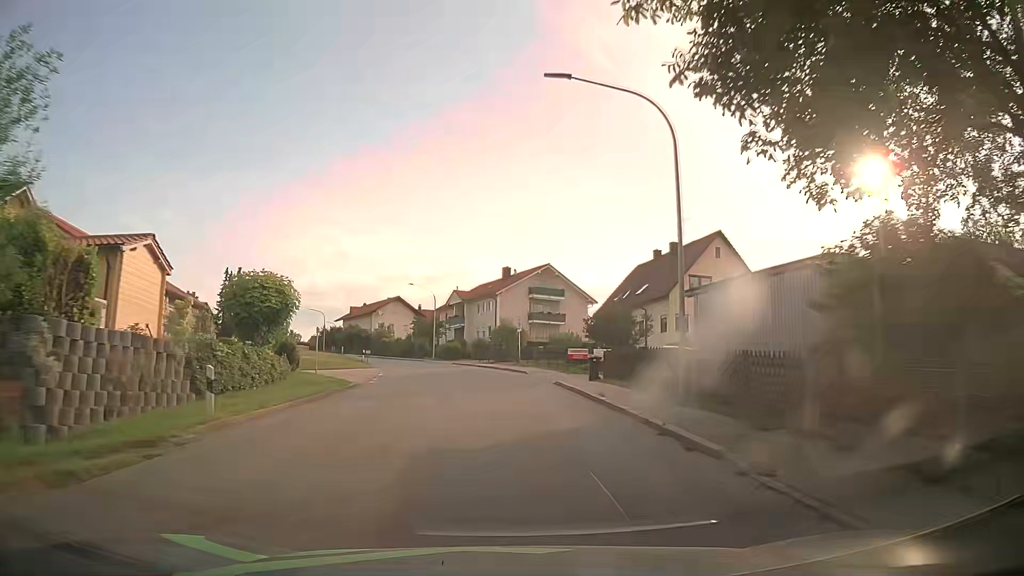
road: tertiary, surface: asphalt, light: Day
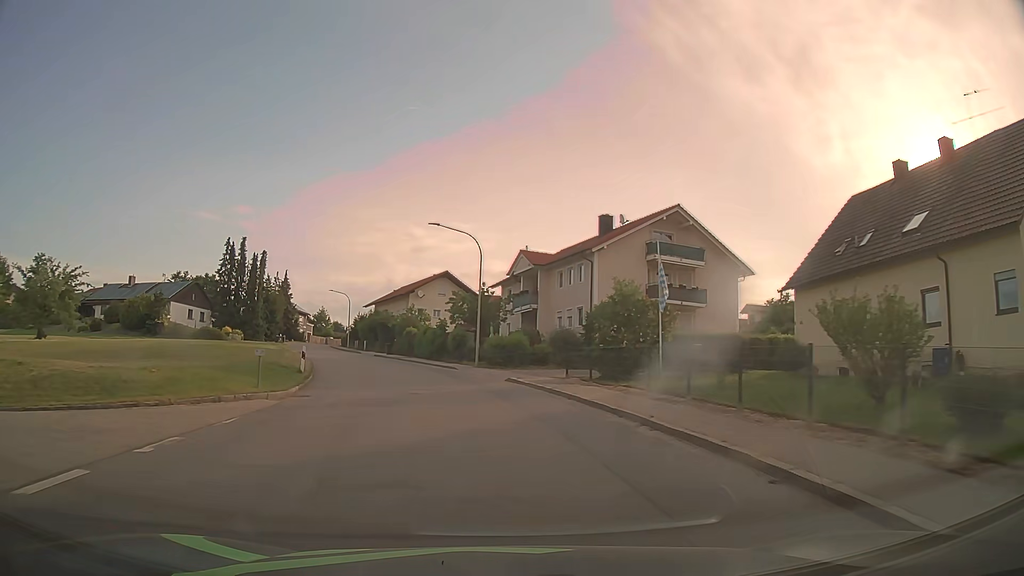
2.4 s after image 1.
(-1.4, +31.0) m; -6°
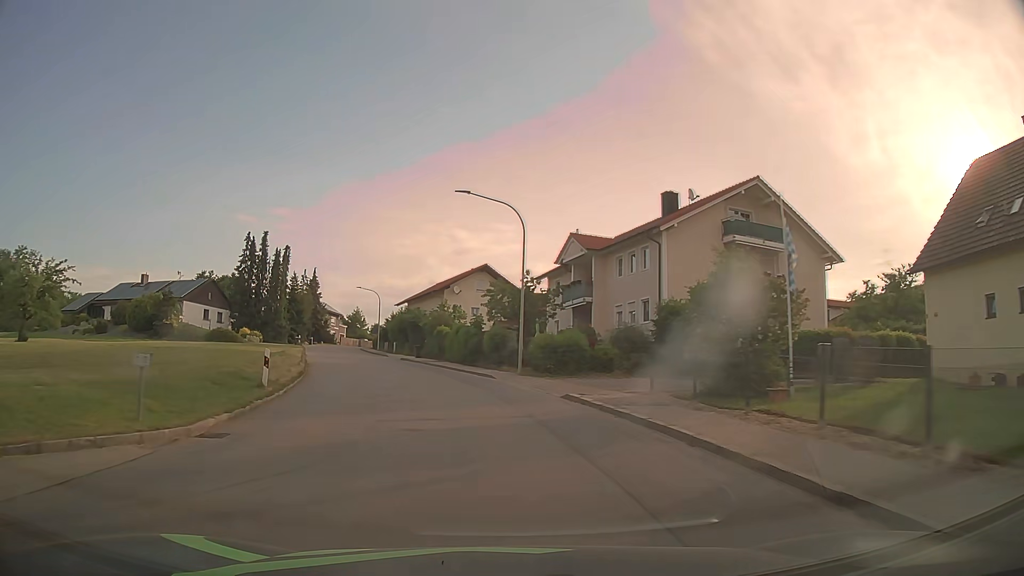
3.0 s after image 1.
(-0.2, +7.8) m; -3°
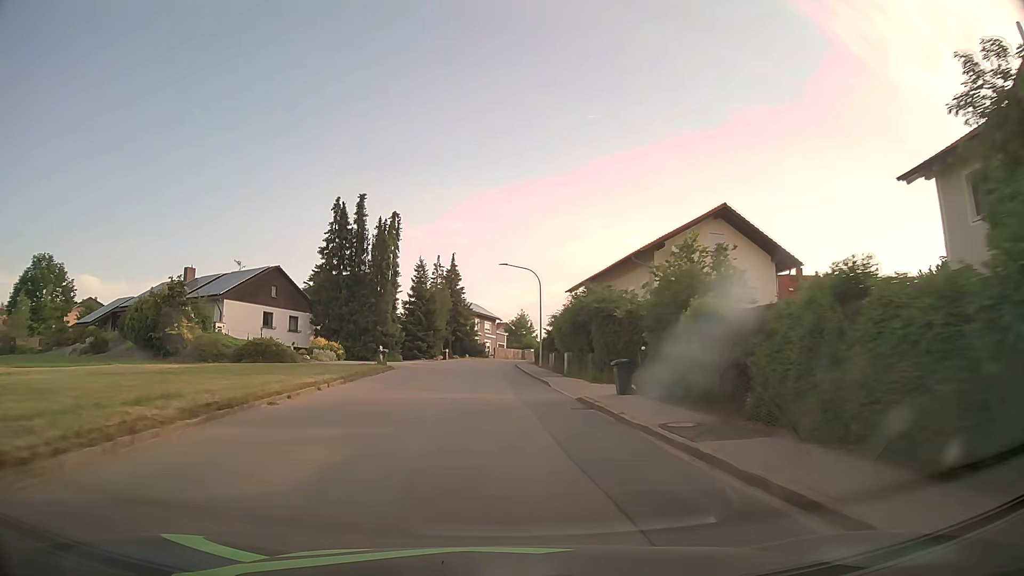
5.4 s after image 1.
(-4.6, +31.0) m; -15°
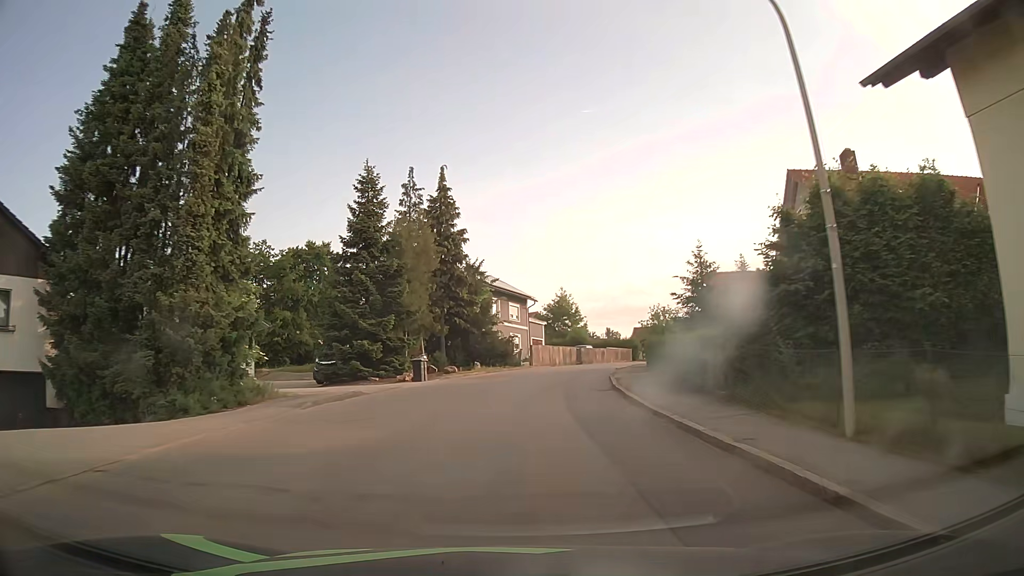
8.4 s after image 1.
(-1.5, +39.6) m; -2°
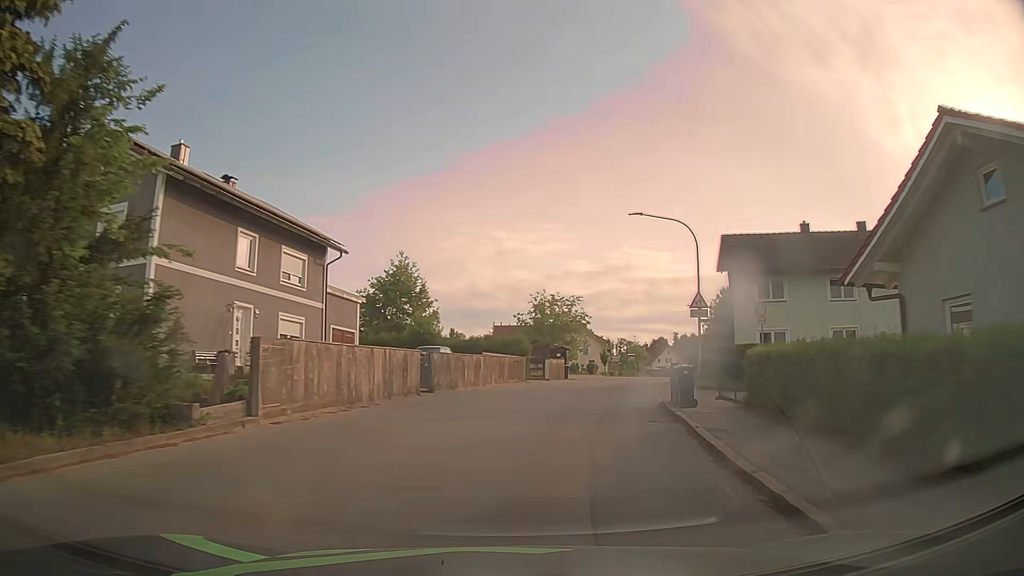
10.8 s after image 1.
(+2.7, +31.6) m; +13°
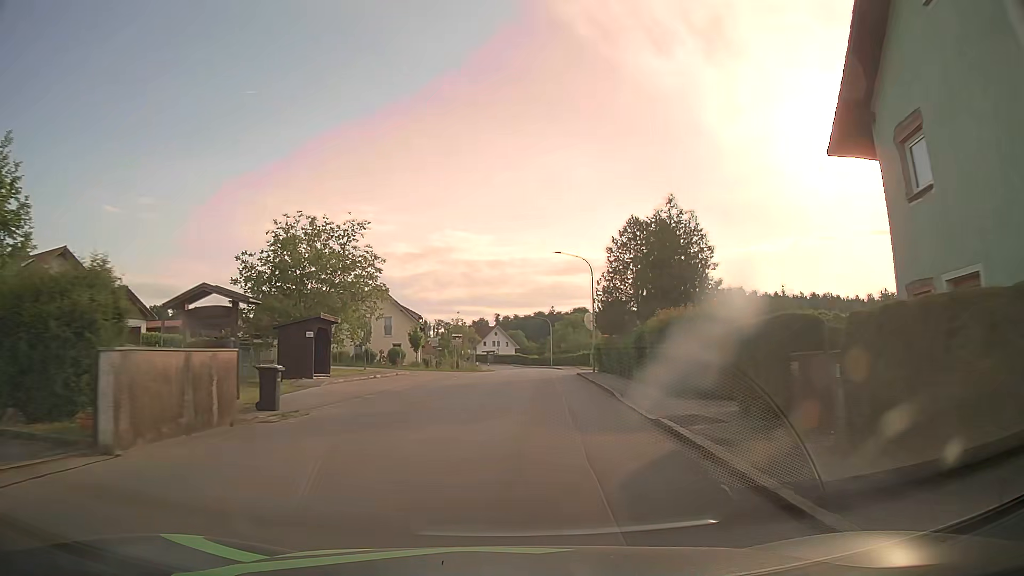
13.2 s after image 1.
(+4.8, +31.4) m; +16°
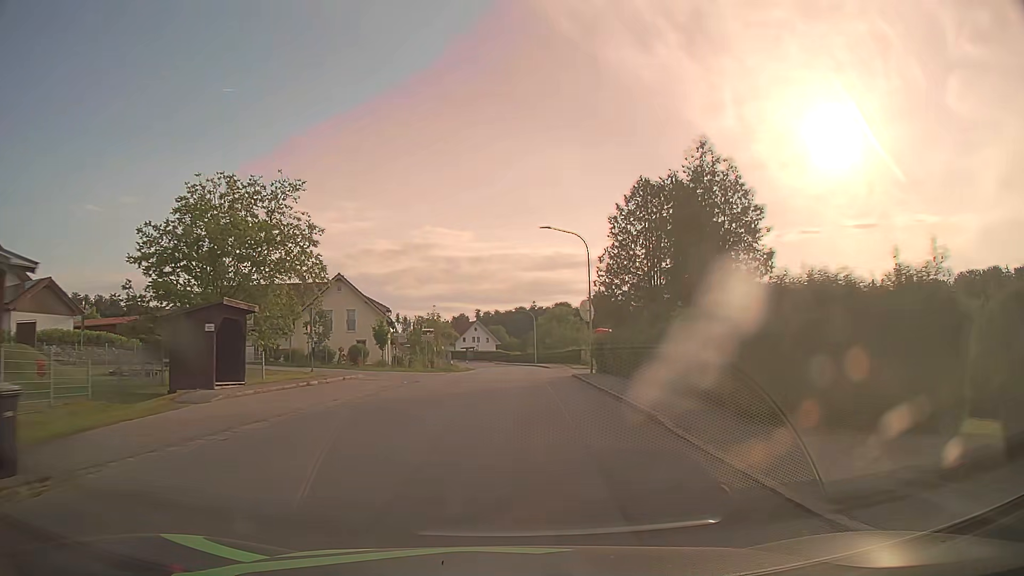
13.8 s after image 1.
(+0.1, +8.1) m; +2°
(0, +10) (0, +20) (+1, +30) (+1, +40) (+1, +50) (+1, +60) (+1, +70) (0, +80) (0, +90) (-2, +100) m
